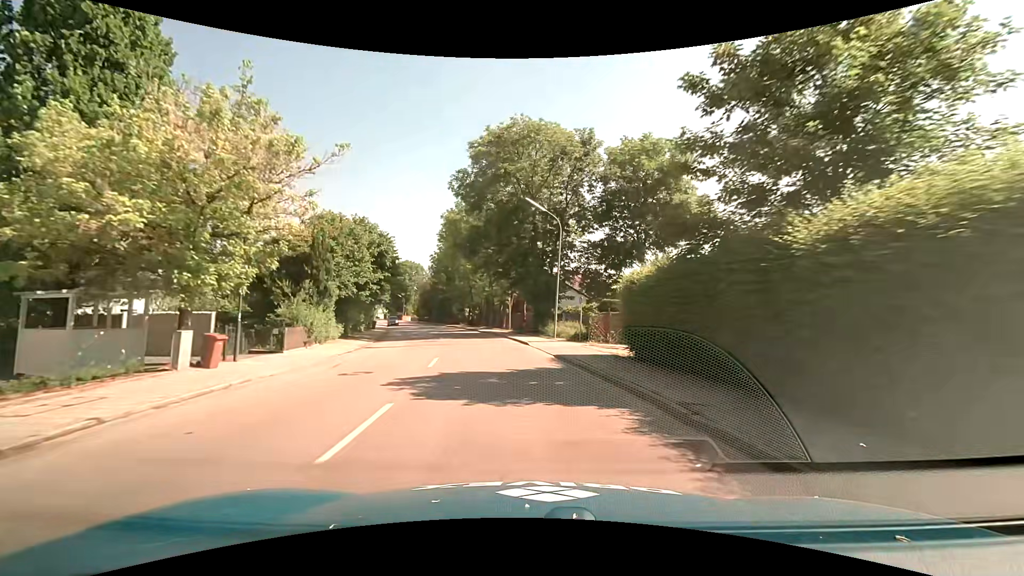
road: tertiary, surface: asphalt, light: Day
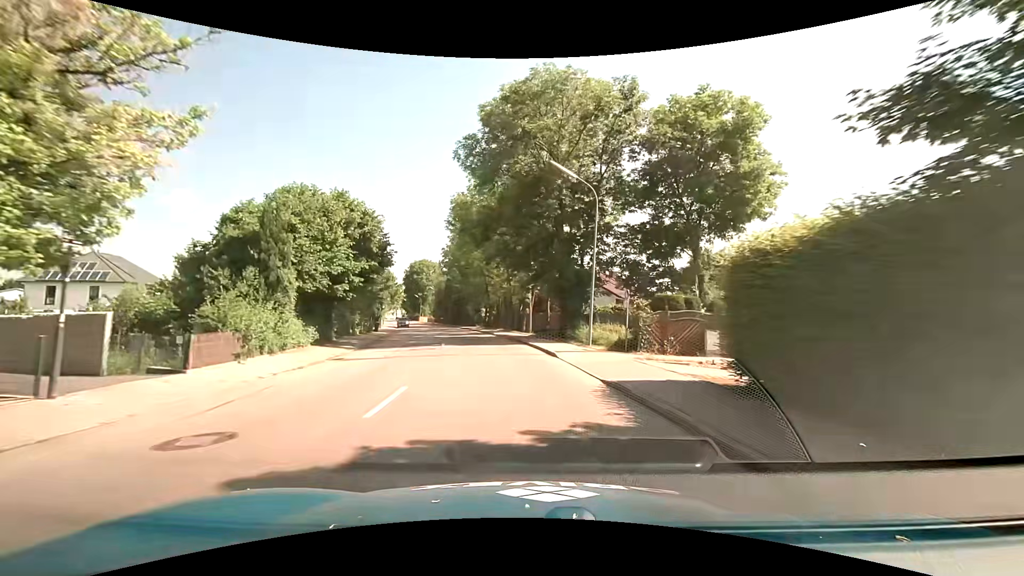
(-0.1, +7.0) m; -2°
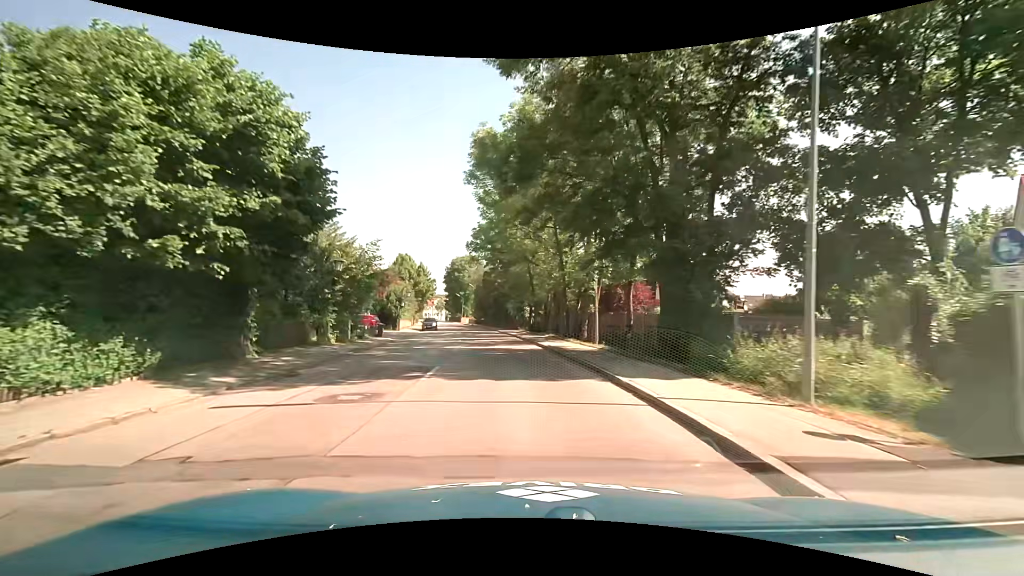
(-0.7, +13.9) m; -6°
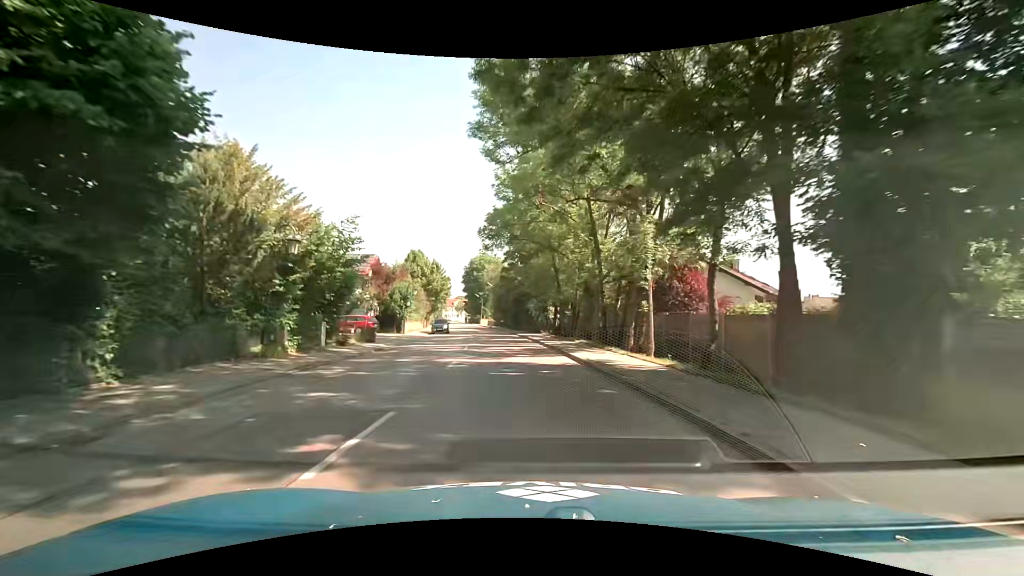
(-0.1, +6.9) m; -2°
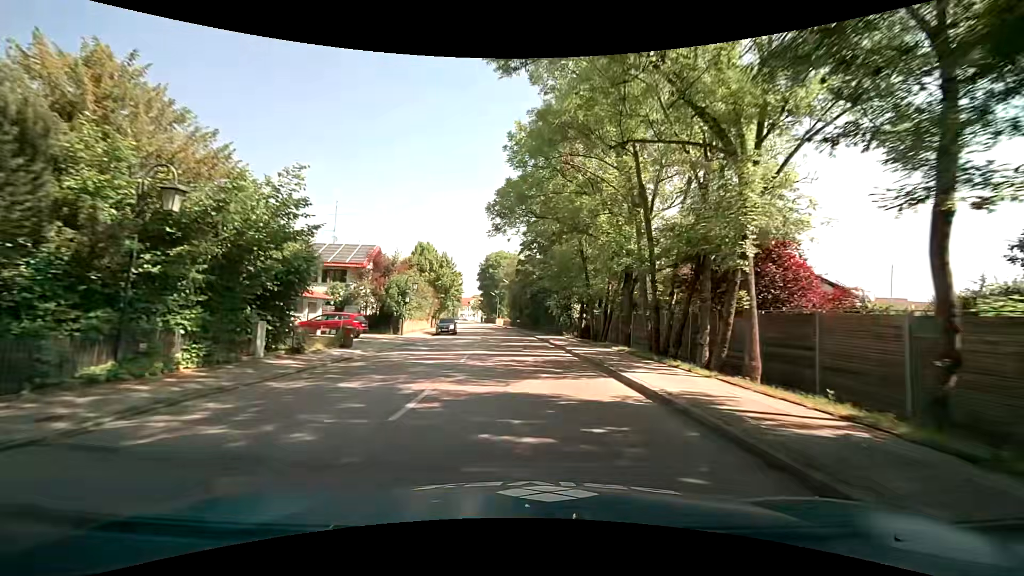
(-0.2, +6.9) m; -2°
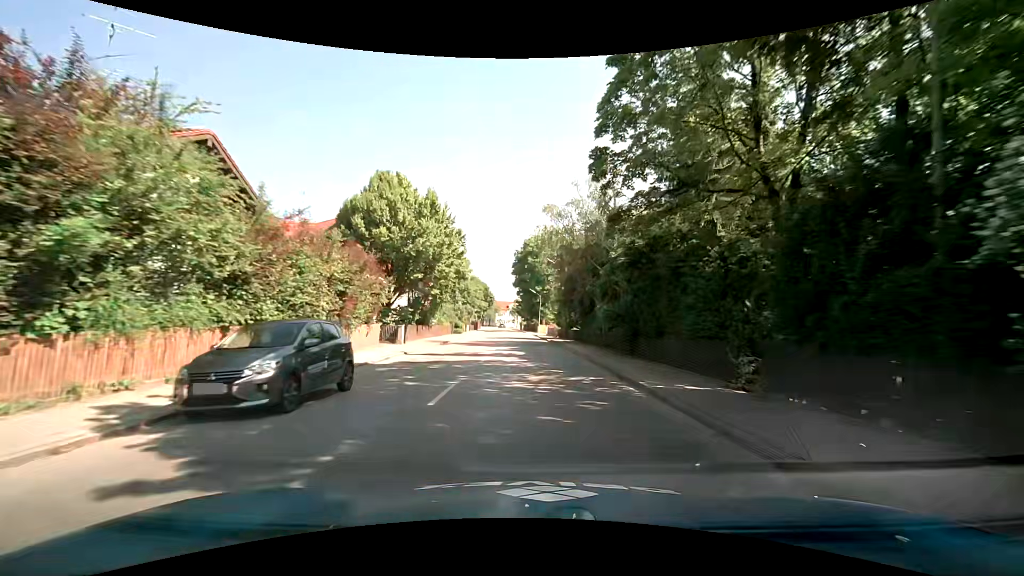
(-2.0, +34.8) m; -5°
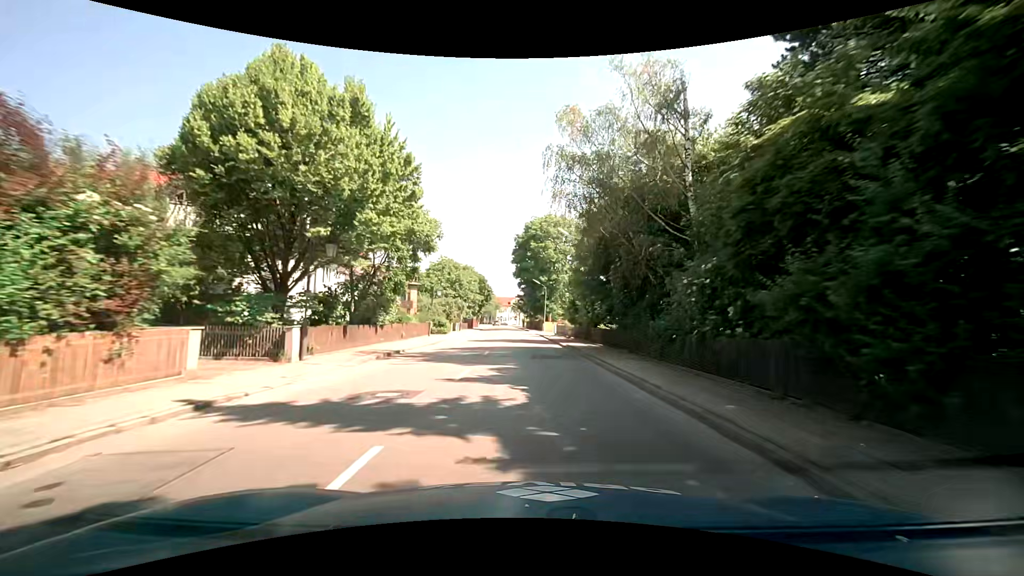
(-0.1, +14.8) m; 0°
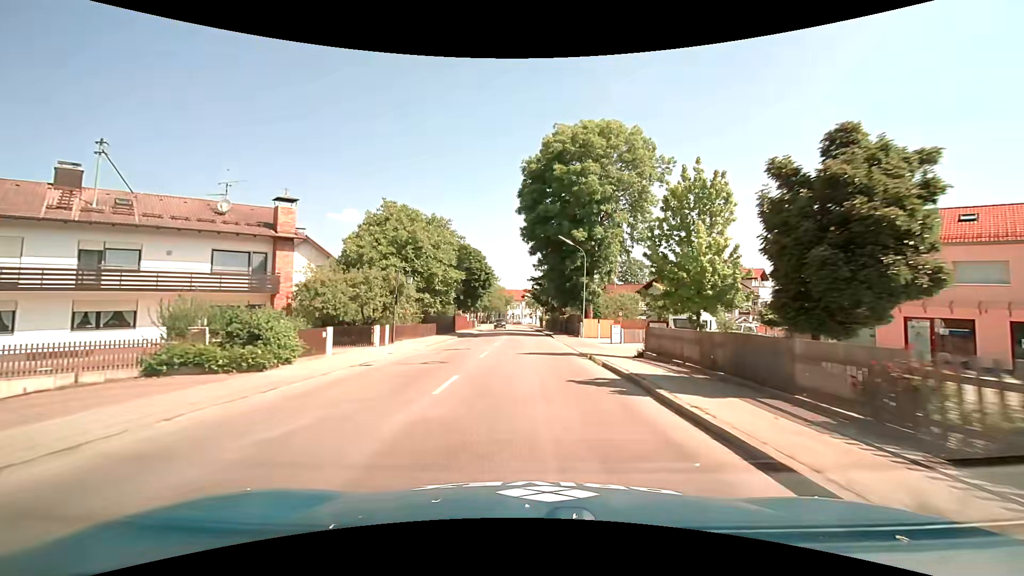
(-0.6, +38.7) m; -2°
(0, +10) (0, +20) (0, +30) (-1, +40) (-1, +50) (-1, +60) (-1, +70) (-2, +80) (-2, +90) (-2, +100) m
